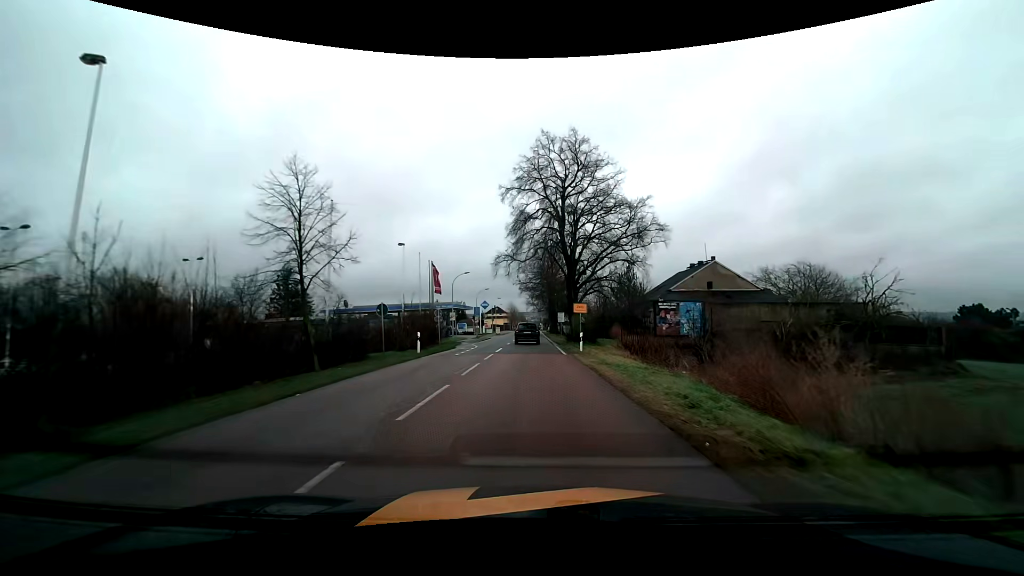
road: tertiary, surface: asphalt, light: Day
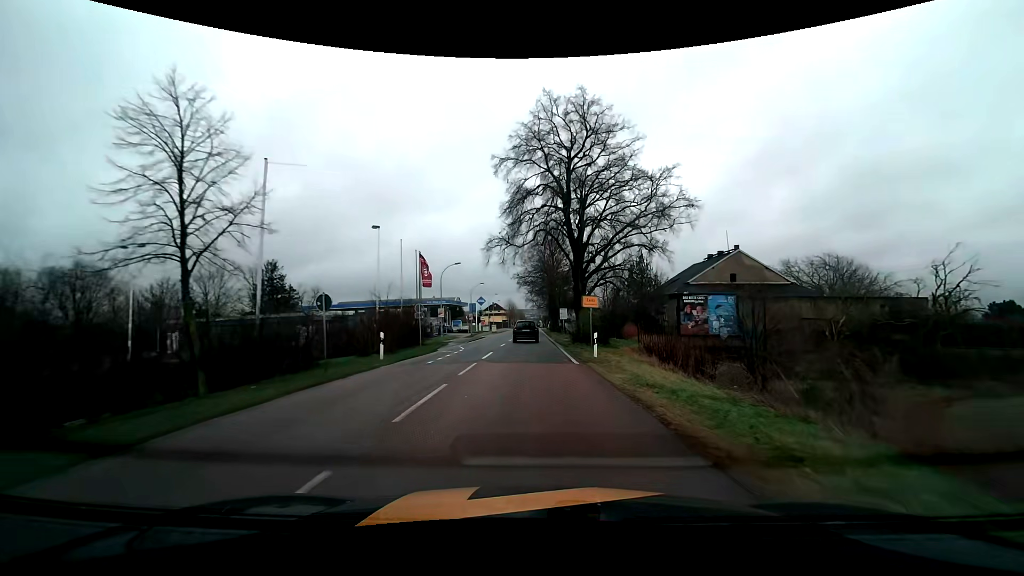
(0.0, +6.4) m; 0°
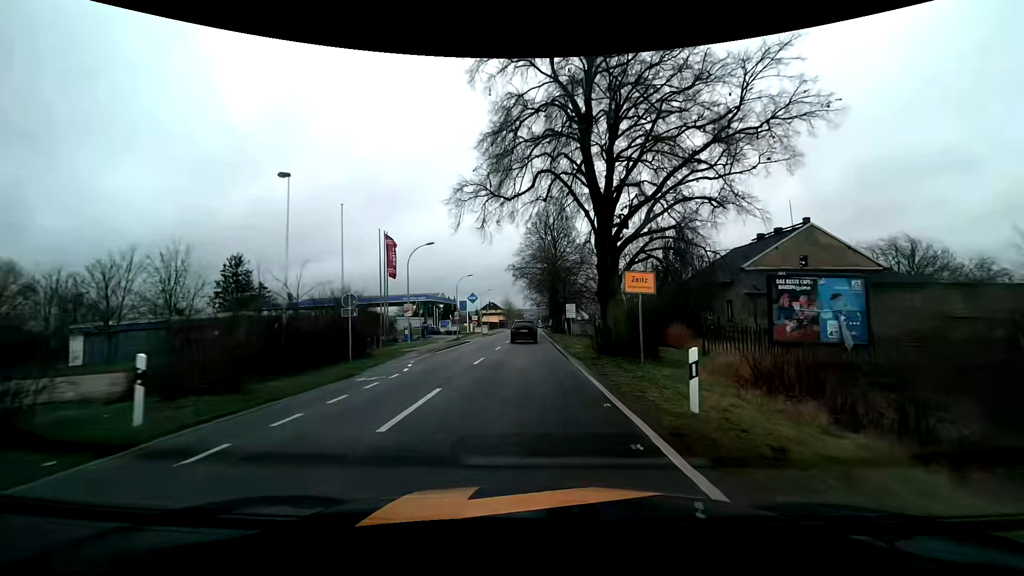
(0.0, +12.5) m; 0°
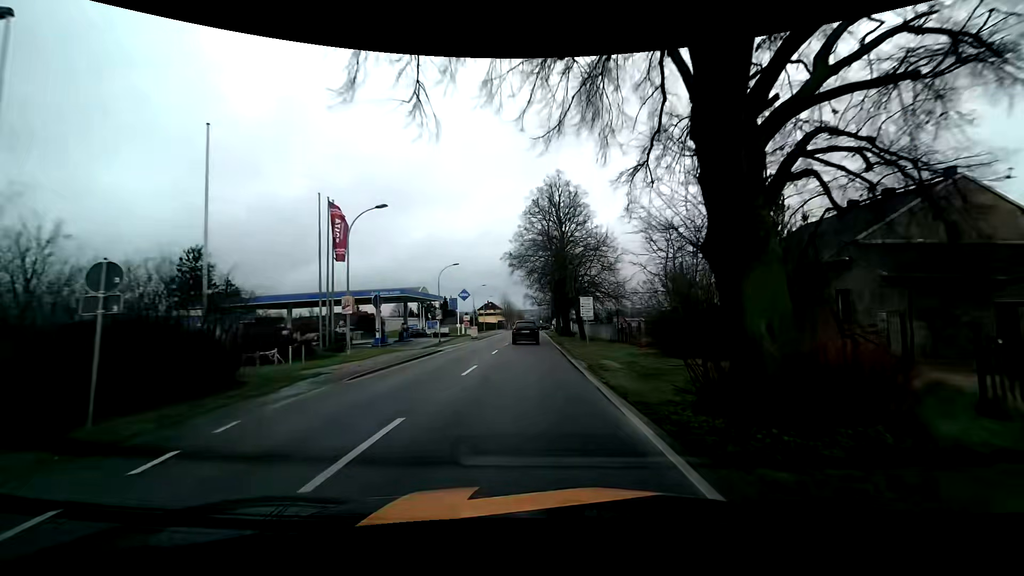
(0.0, +12.1) m; 0°
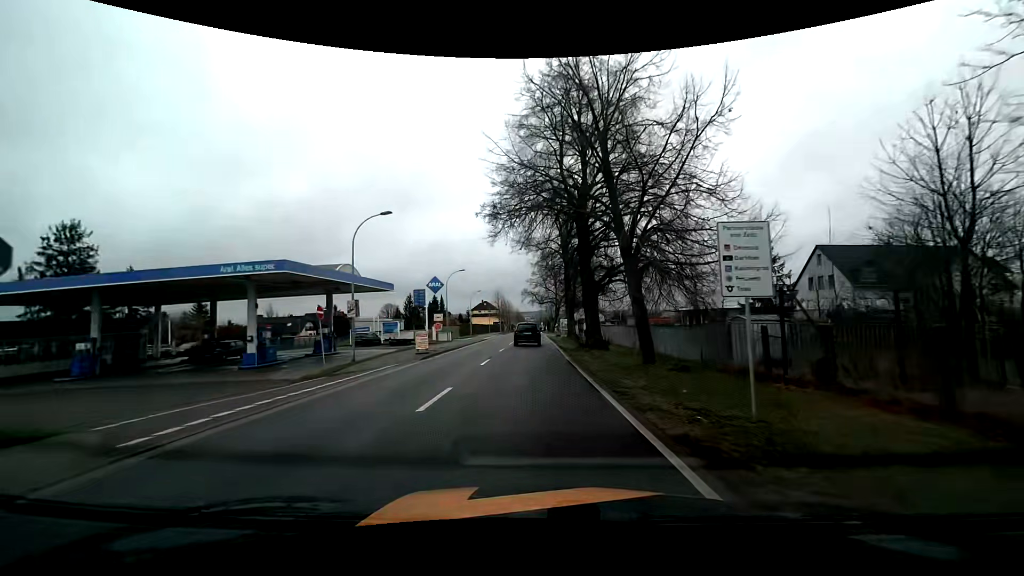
(-0.1, +23.4) m; 0°
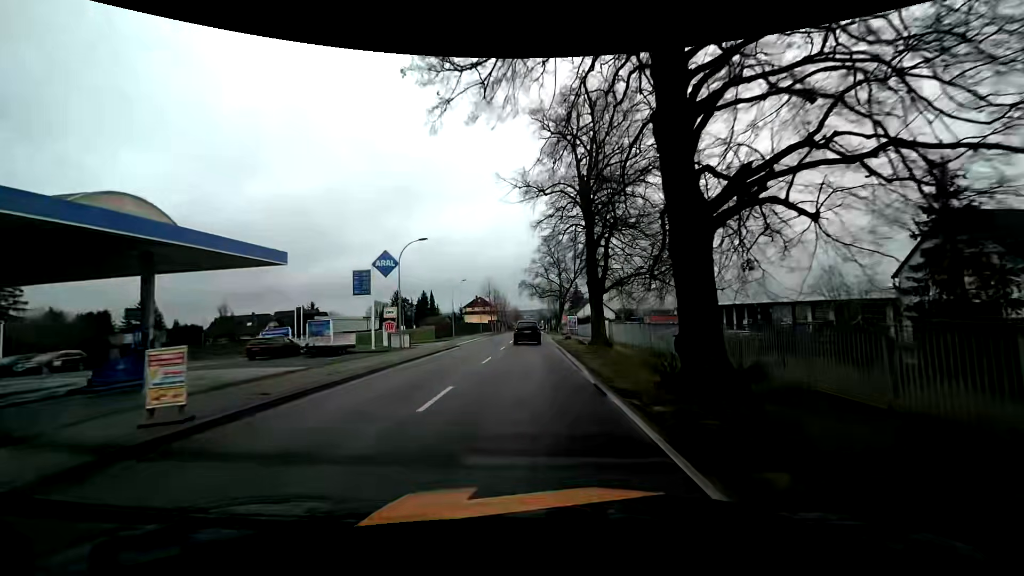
(-0.1, +18.7) m; 0°
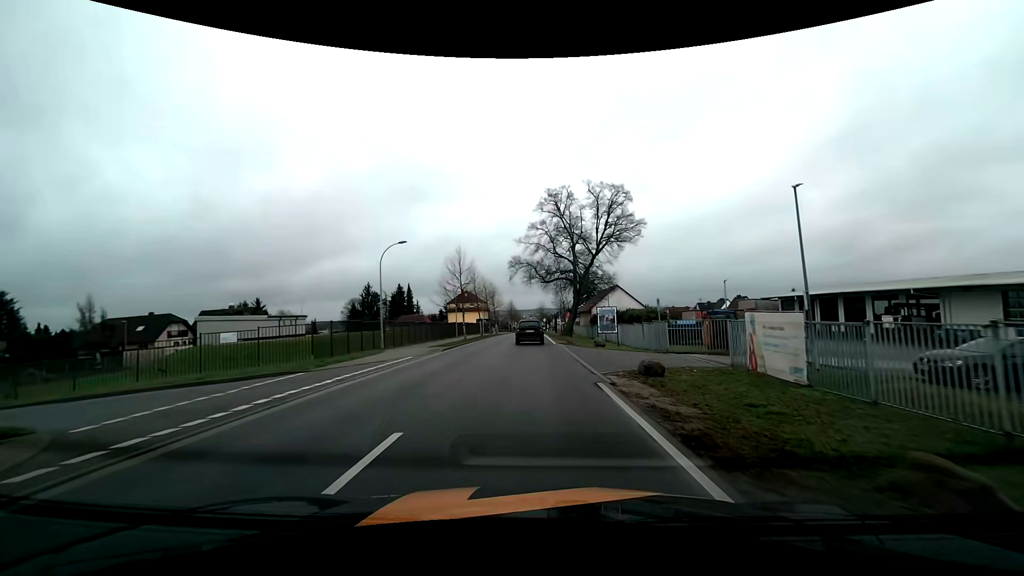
(0.0, +31.9) m; +1°
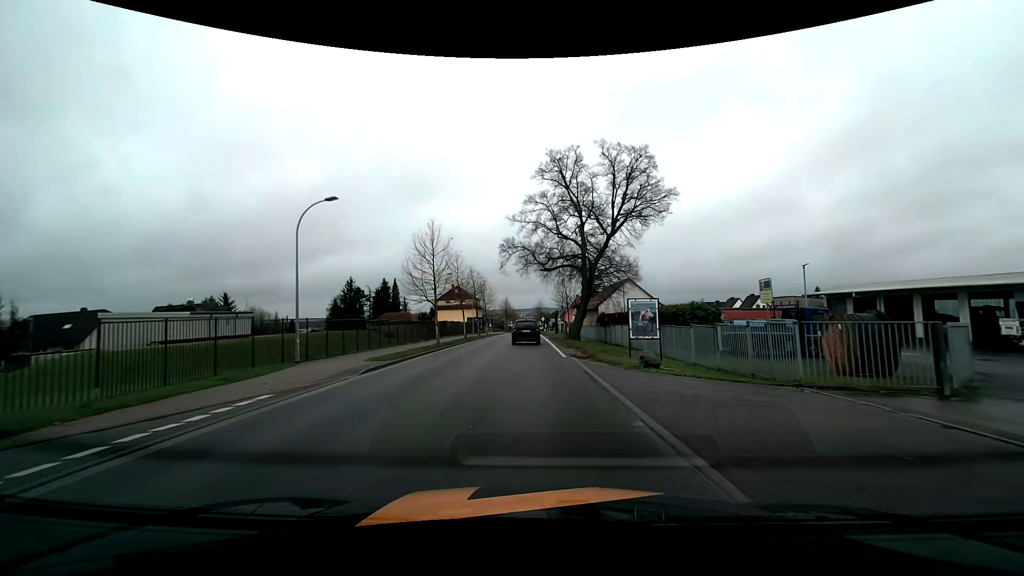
(-0.1, +12.4) m; 0°
(0, +10) (0, +20) (0, +30) (0, +40) (0, +50) (0, +60) (0, +70) (0, +80) (0, +90) (0, +100) m
